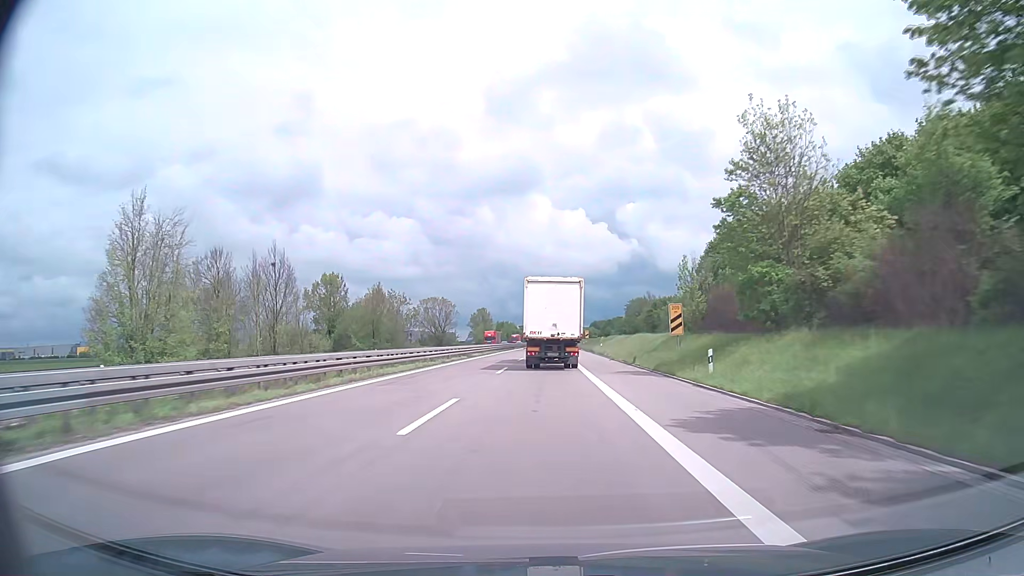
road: trunk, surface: asphalt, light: Day
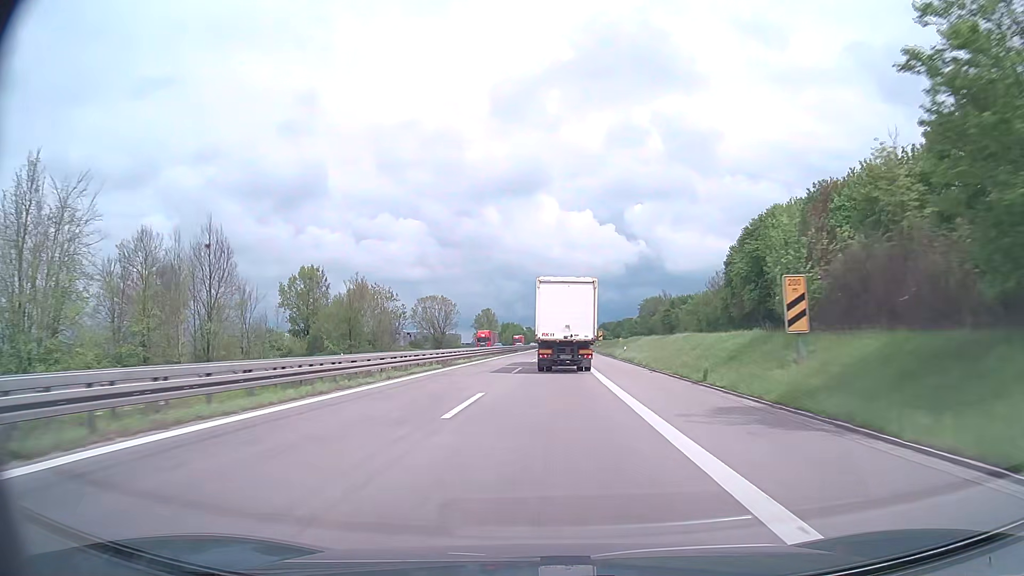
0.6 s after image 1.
(-0.1, +15.8) m; -1°
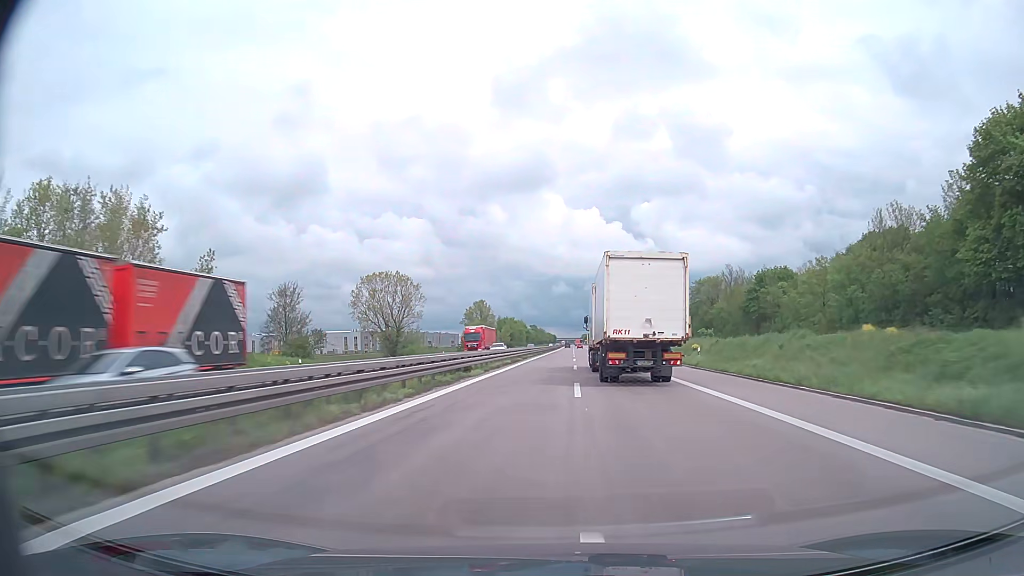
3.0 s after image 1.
(-0.7, +68.1) m; -1°
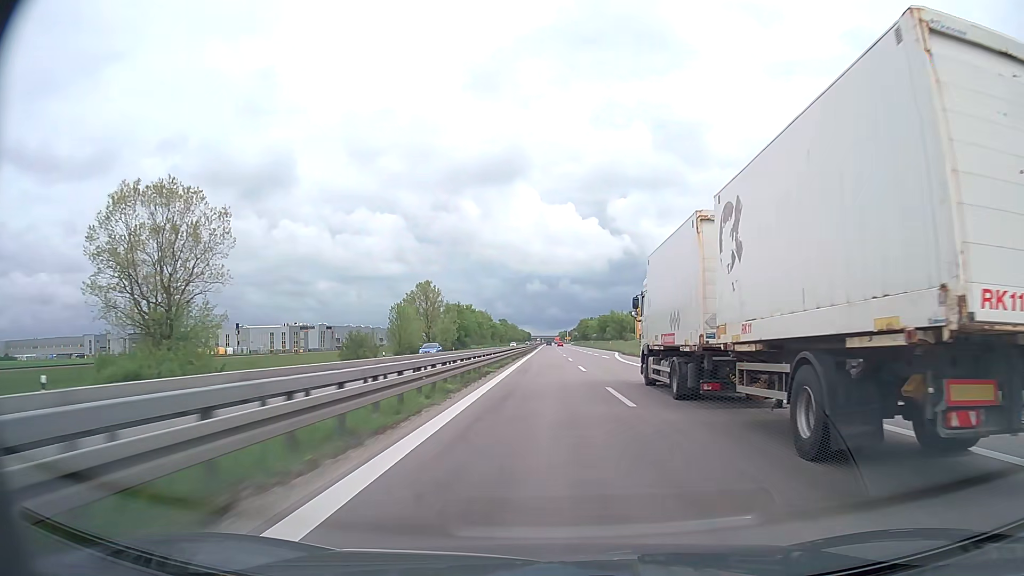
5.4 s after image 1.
(+1.2, +75.8) m; +2°
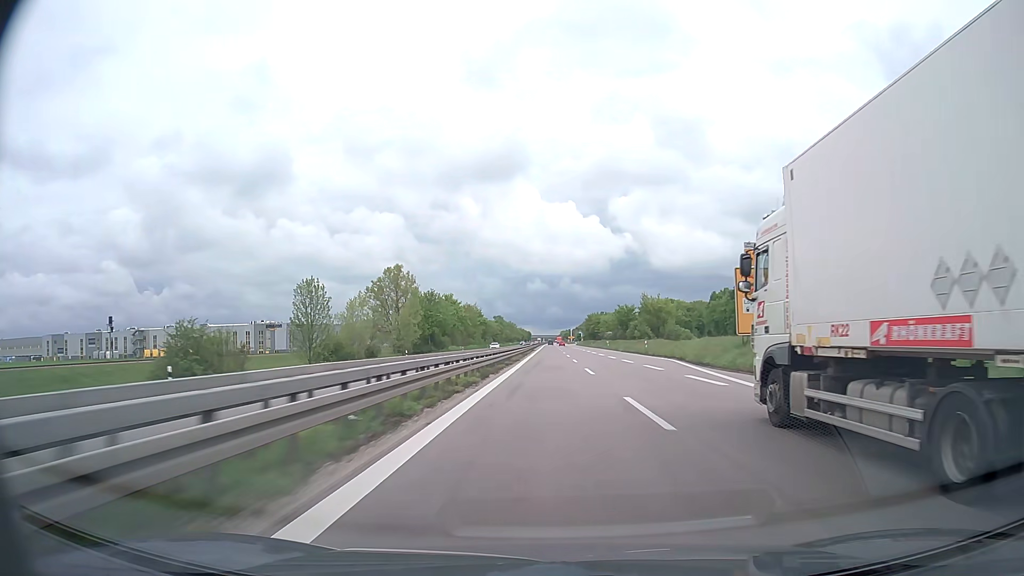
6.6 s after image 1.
(+0.1, +40.4) m; 0°
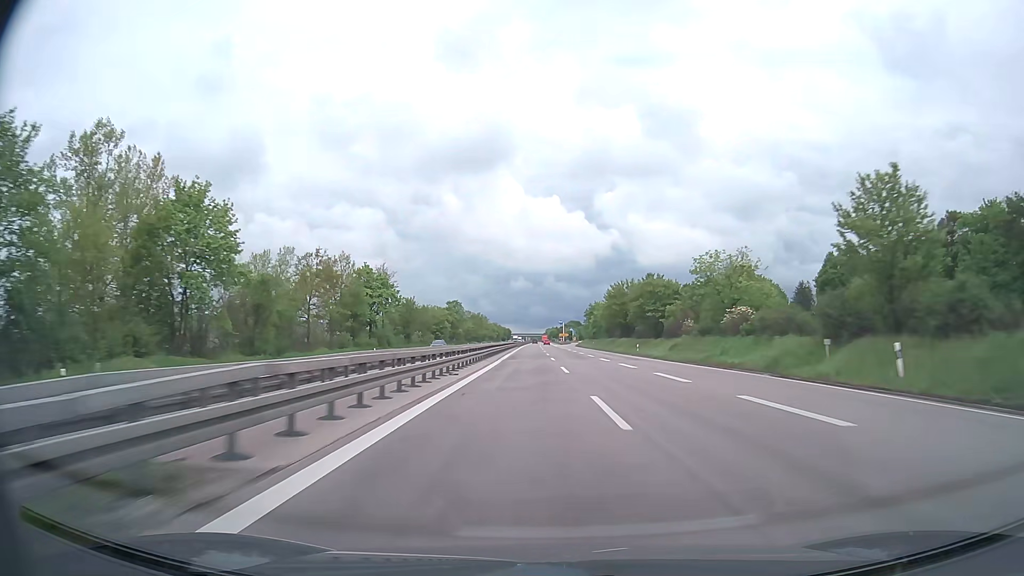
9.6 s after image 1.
(+0.4, +107.2) m; +1°
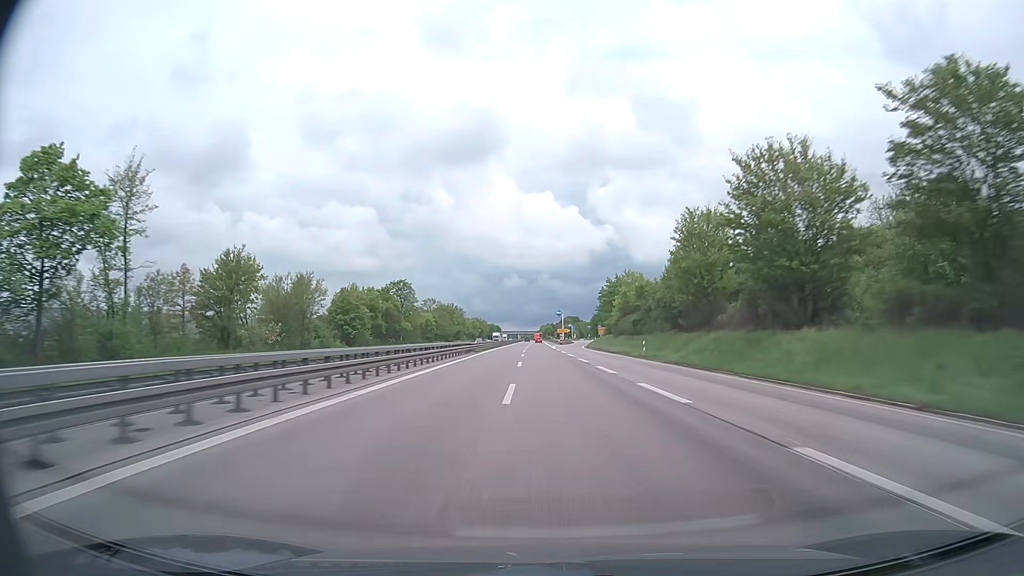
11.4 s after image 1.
(+0.6, +67.8) m; 0°
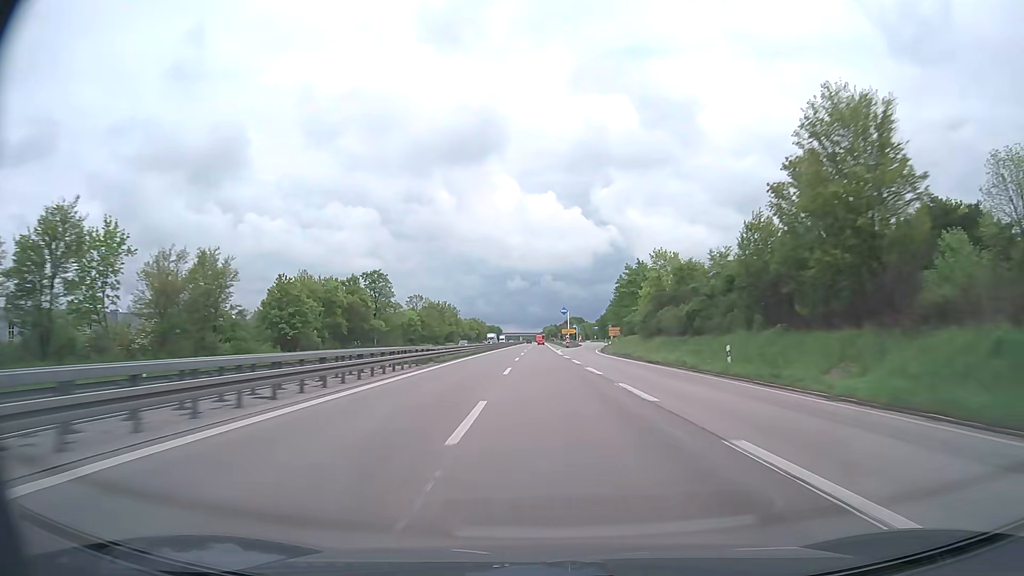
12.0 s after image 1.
(0.0, +23.0) m; 0°
(0, +10) (0, +20) (0, +30) (0, +40) (0, +50) (0, +60) (-1, +70) (-1, +80) (-1, +90) (-1, +100) m
